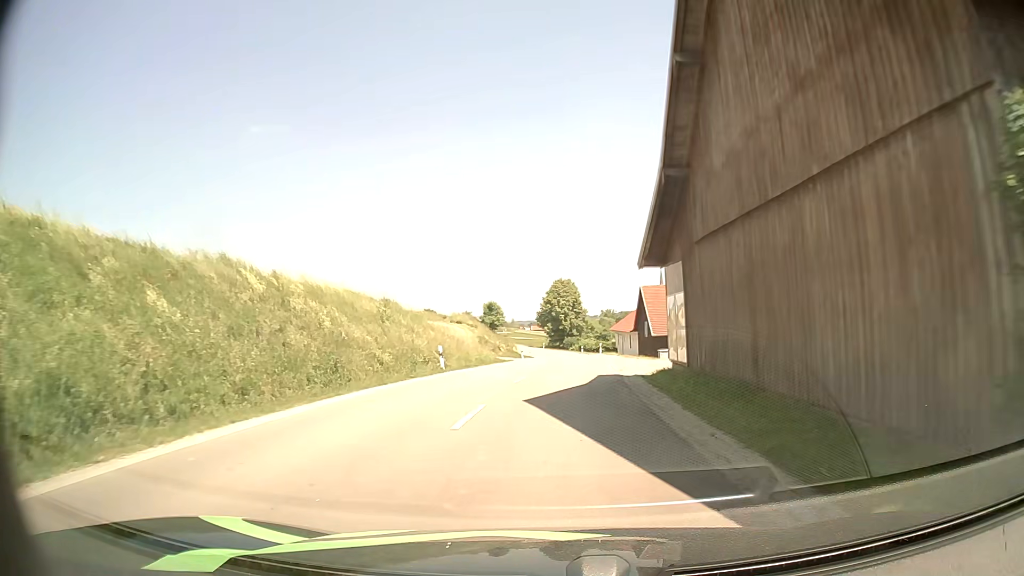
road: secondary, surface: asphalt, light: Day
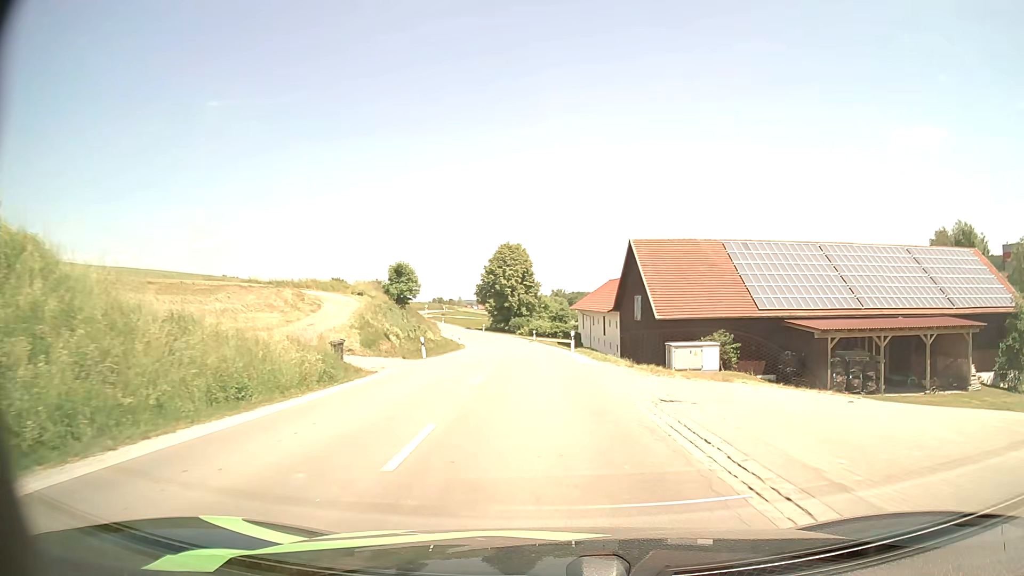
(+0.6, +29.9) m; +3°
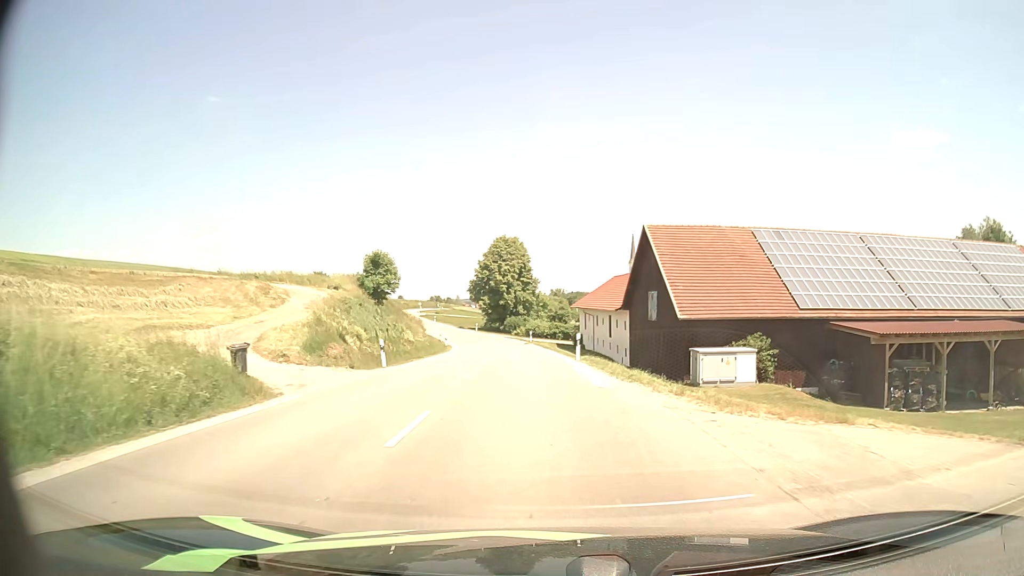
(0.0, +7.9) m; 0°
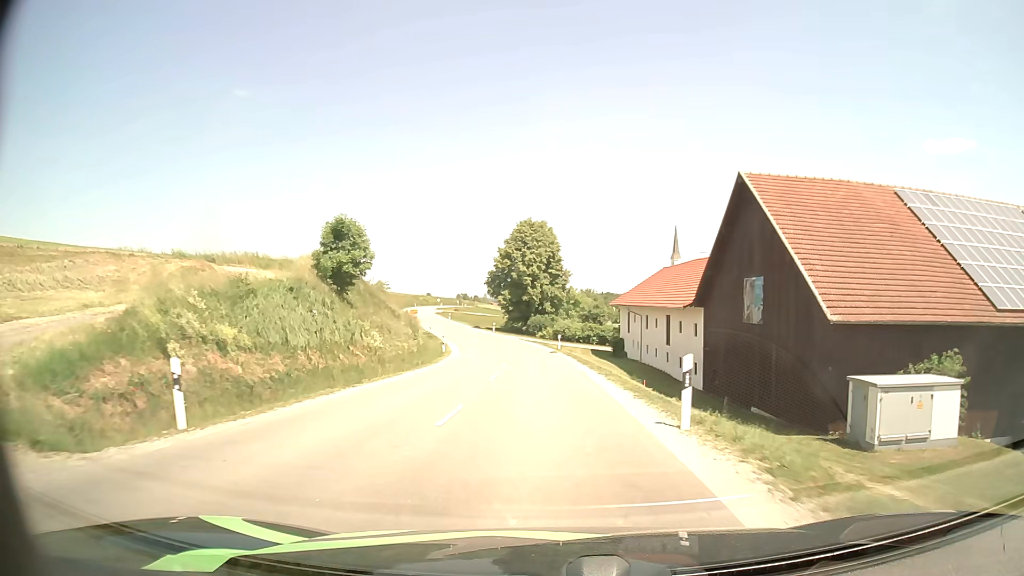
(-0.3, +16.2) m; -2°
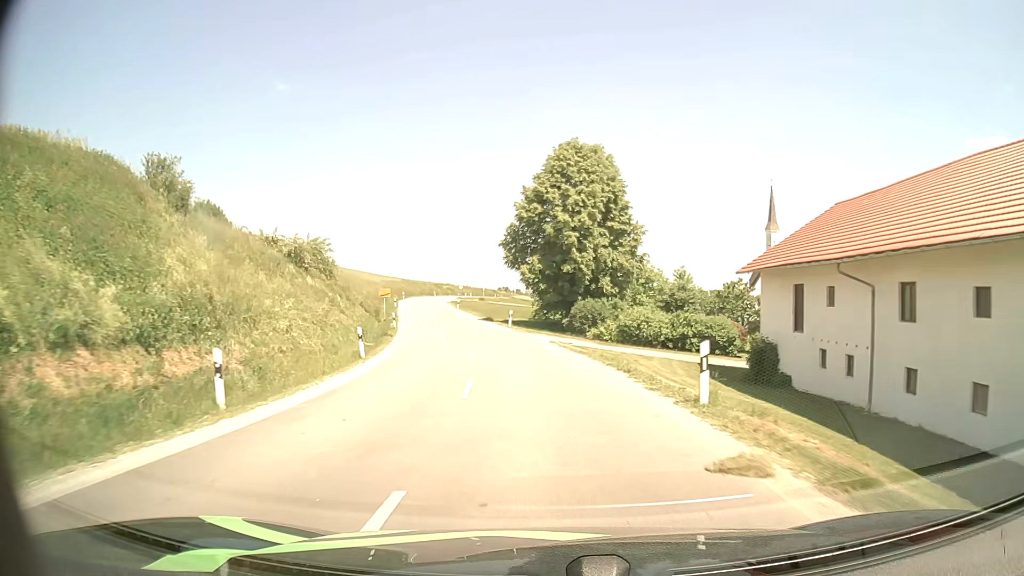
(-0.8, +34.5) m; -3°
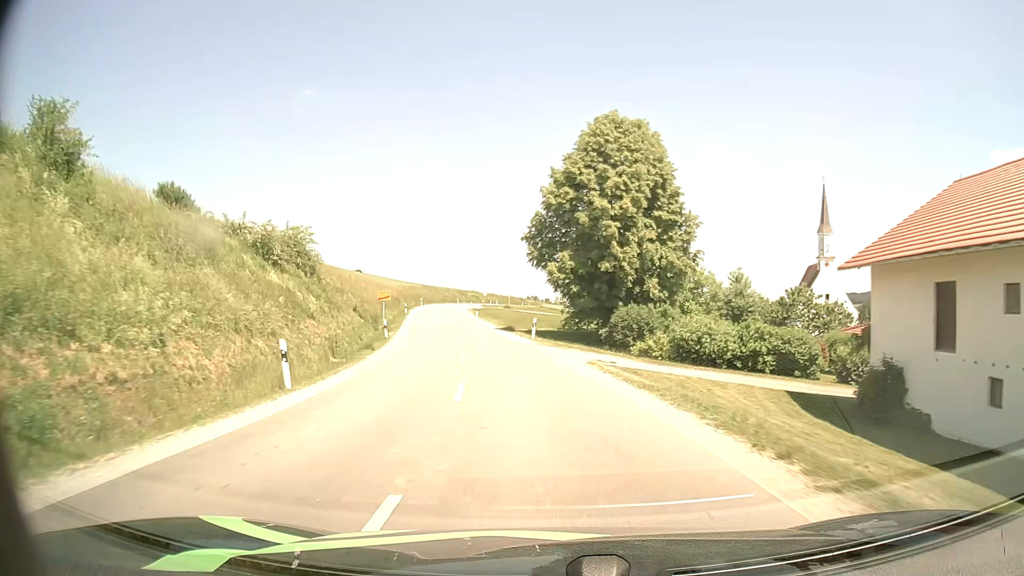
(-0.2, +9.1) m; -3°
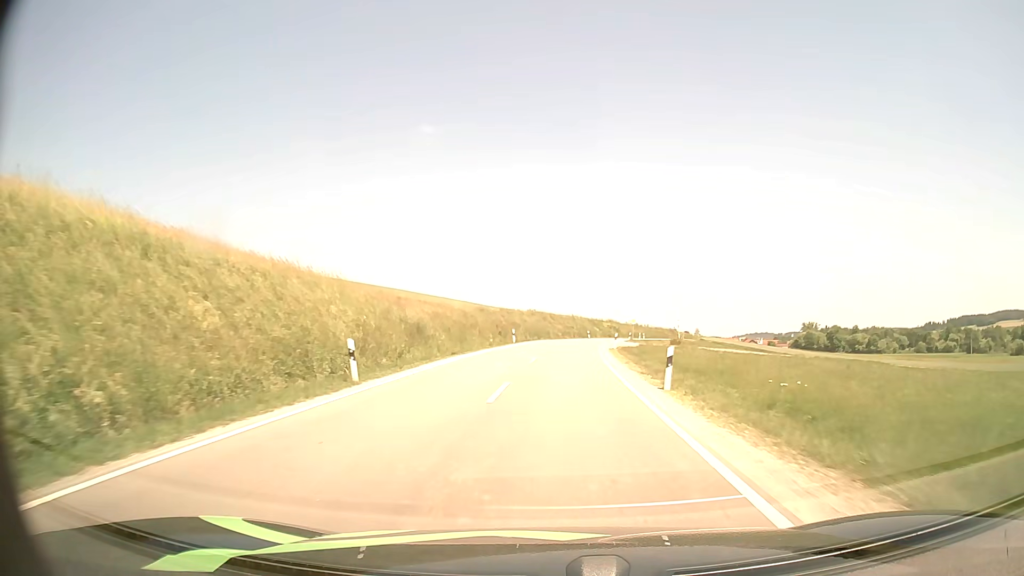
(-6.5, +51.4) m; -11°
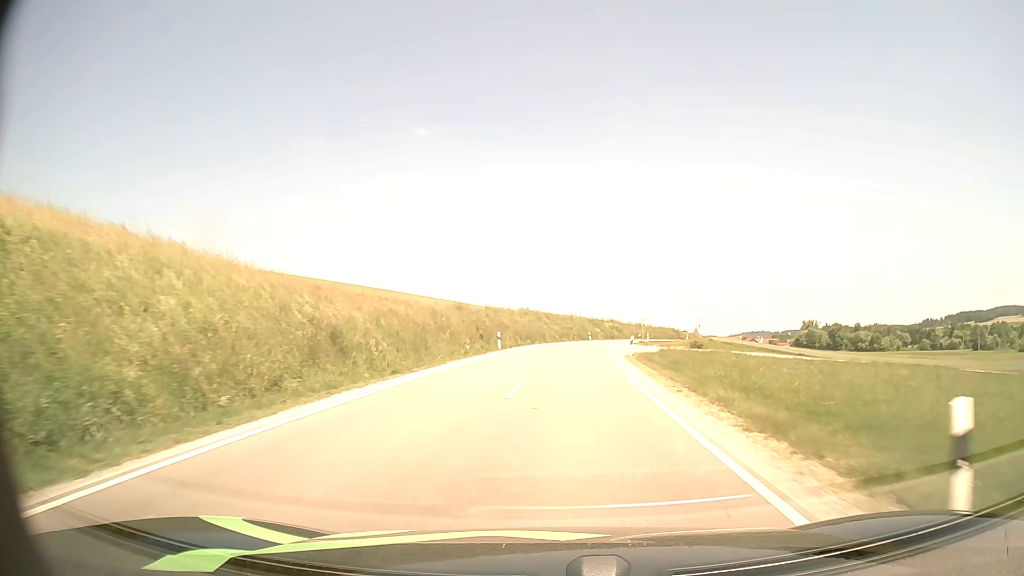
(0.0, +11.1) m; 0°
(0, +10) (0, +20) (+1, +30) (+2, +40) (+3, +50) (+5, +60) (+7, +70) (+9, +79) (+12, +89) (+15, +98) m
